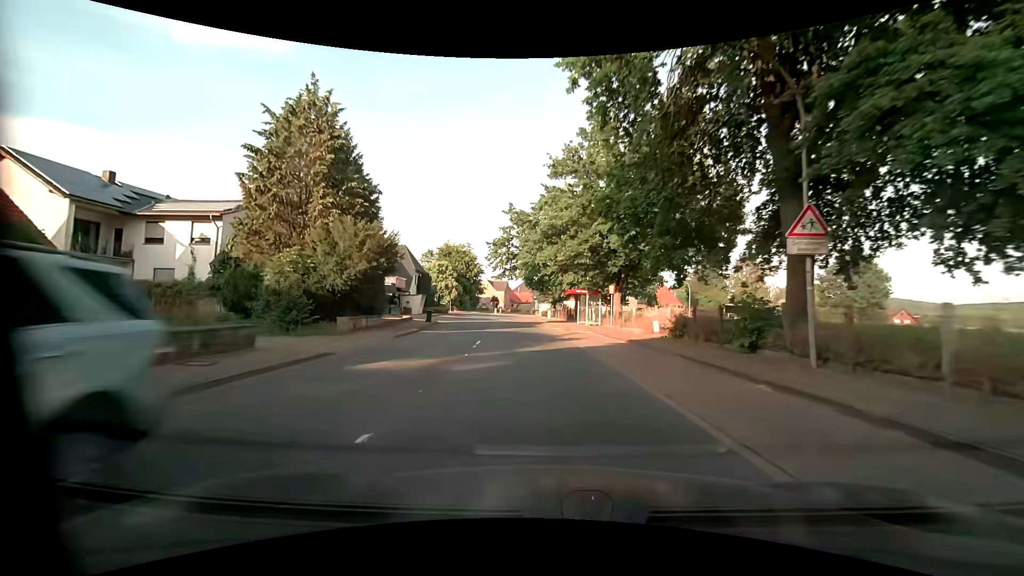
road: primary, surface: asphalt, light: Day
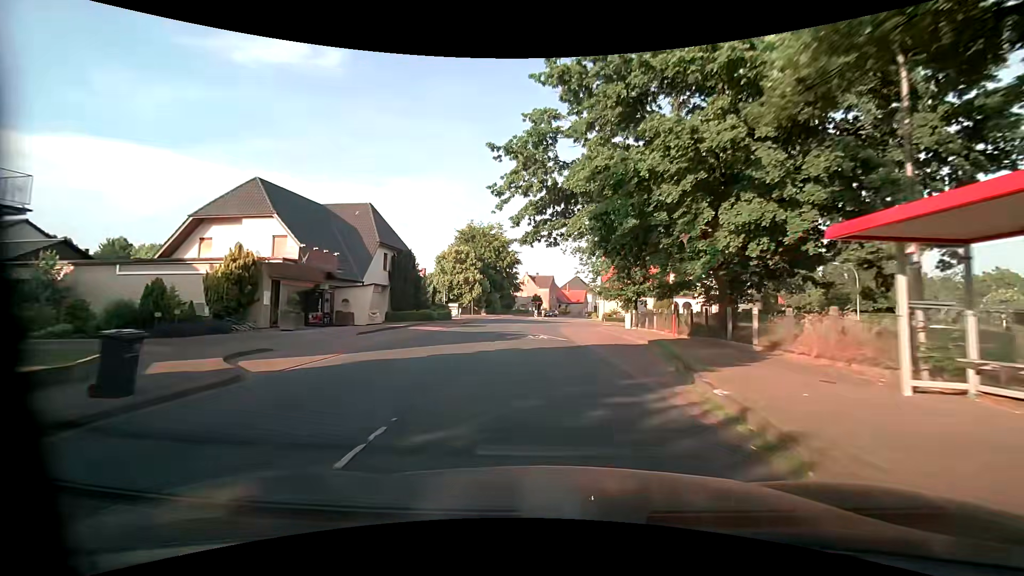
(-1.7, +31.6) m; -5°
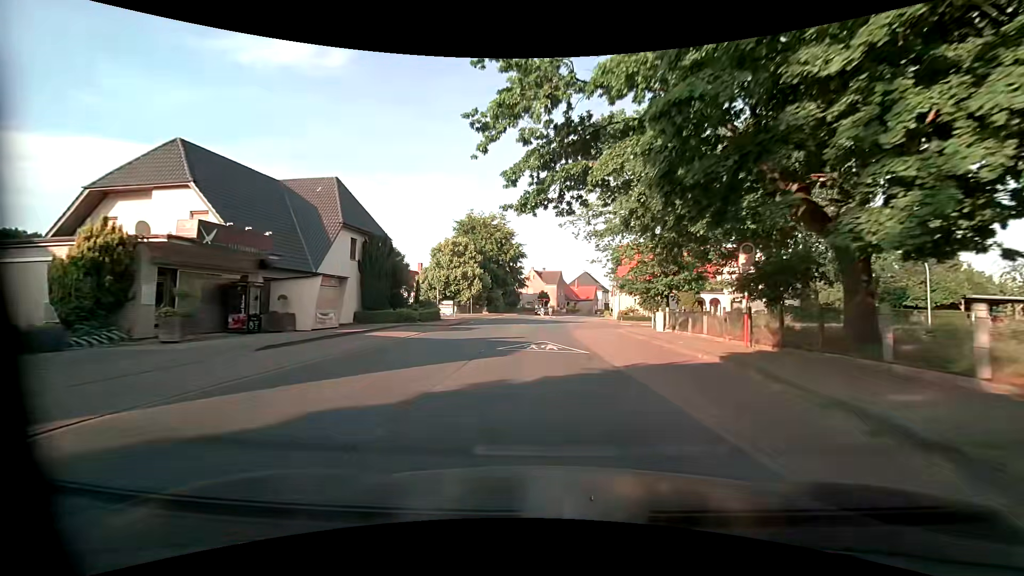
(-0.1, +8.0) m; -1°
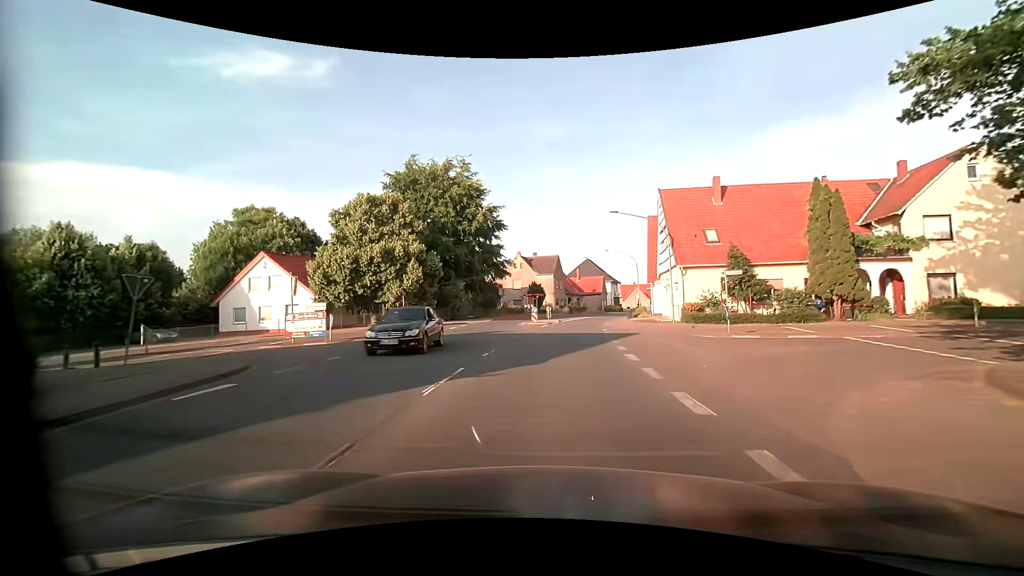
(0.0, +31.2) m; +1°
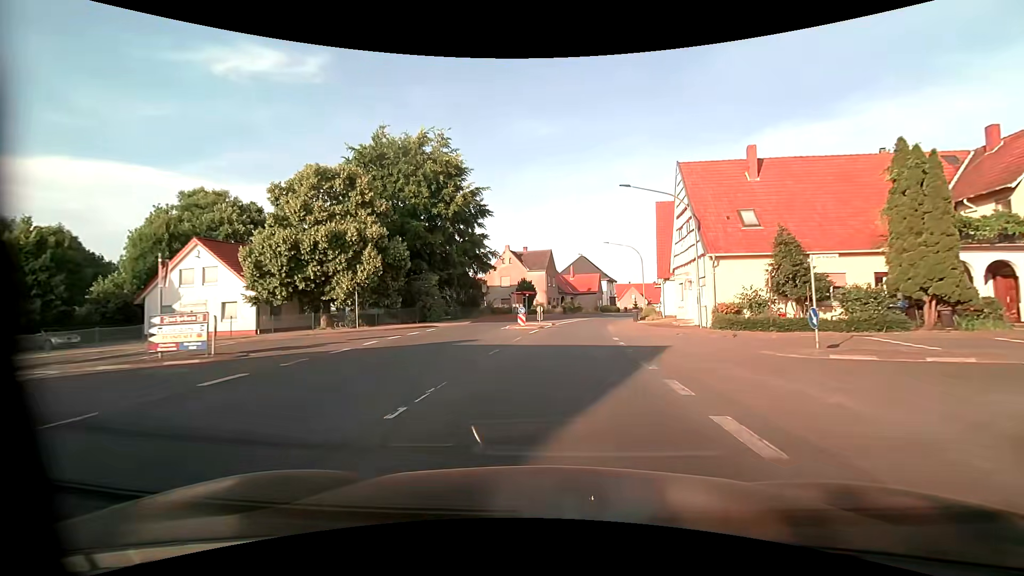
(+0.1, +7.7) m; +2°
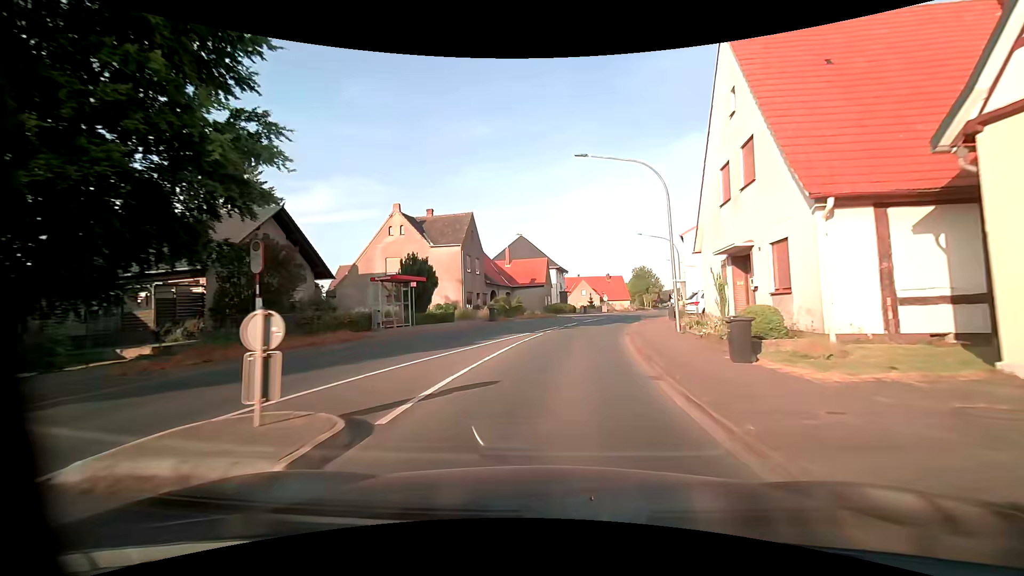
(+1.4, +30.0) m; +7°
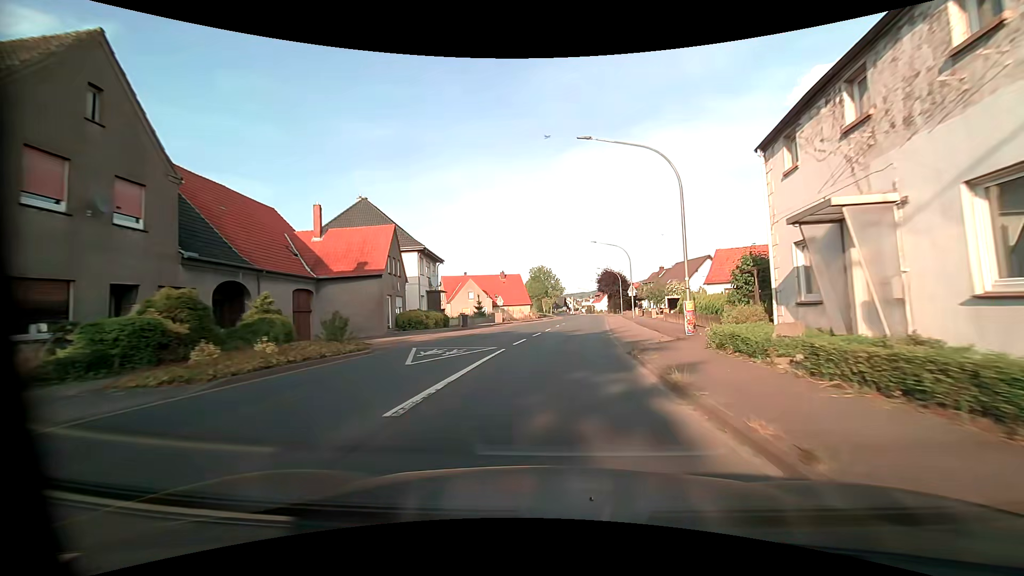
(+2.6, +29.7) m; +11°
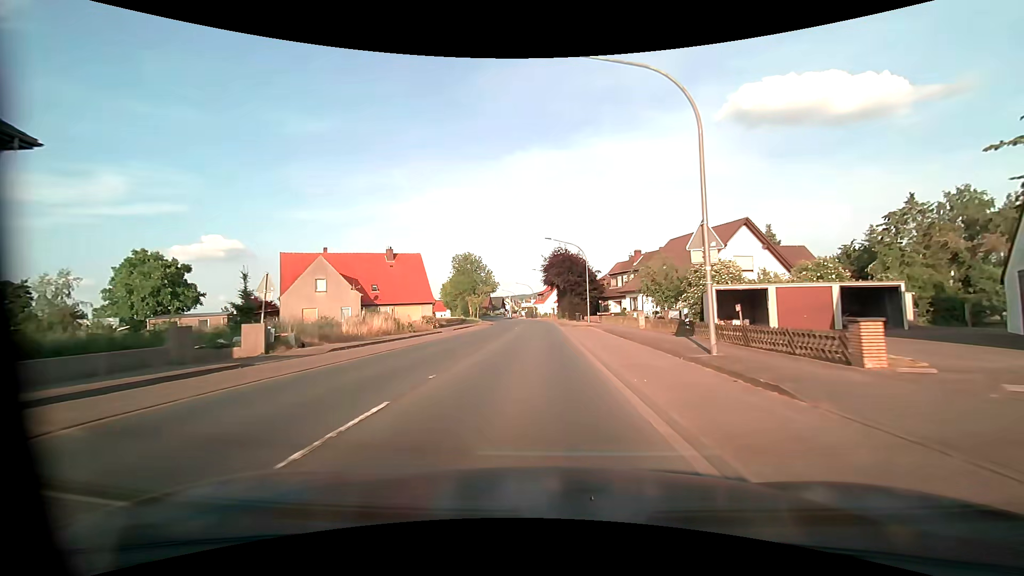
(+3.3, +38.1) m; +7°
(0, +10) (0, +20) (0, +30) (0, +40) (-1, +50) (-1, +60) (-2, +70) (-3, +80) (-4, +90) (-5, +100) m
